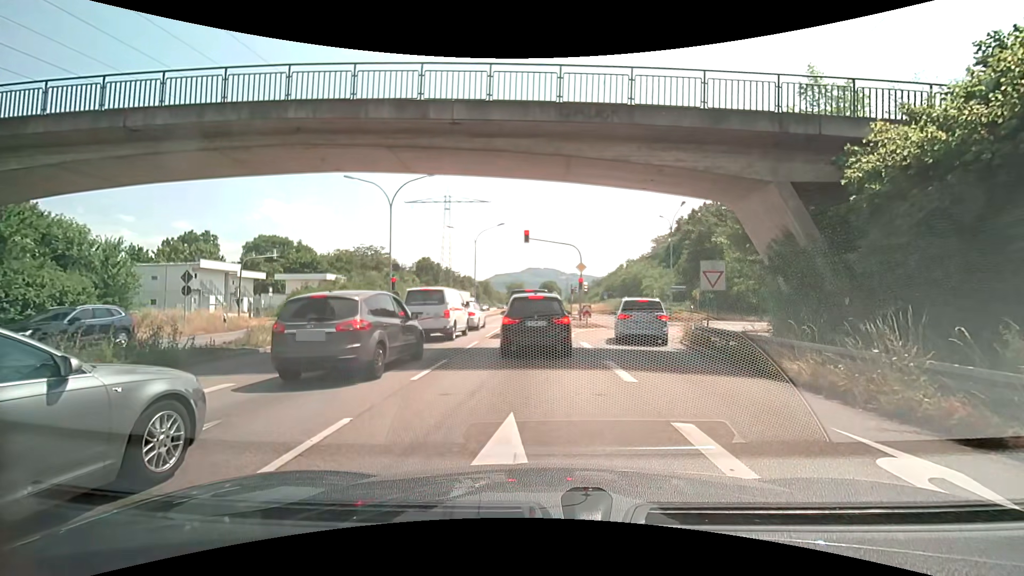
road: trunk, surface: asphalt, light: Day
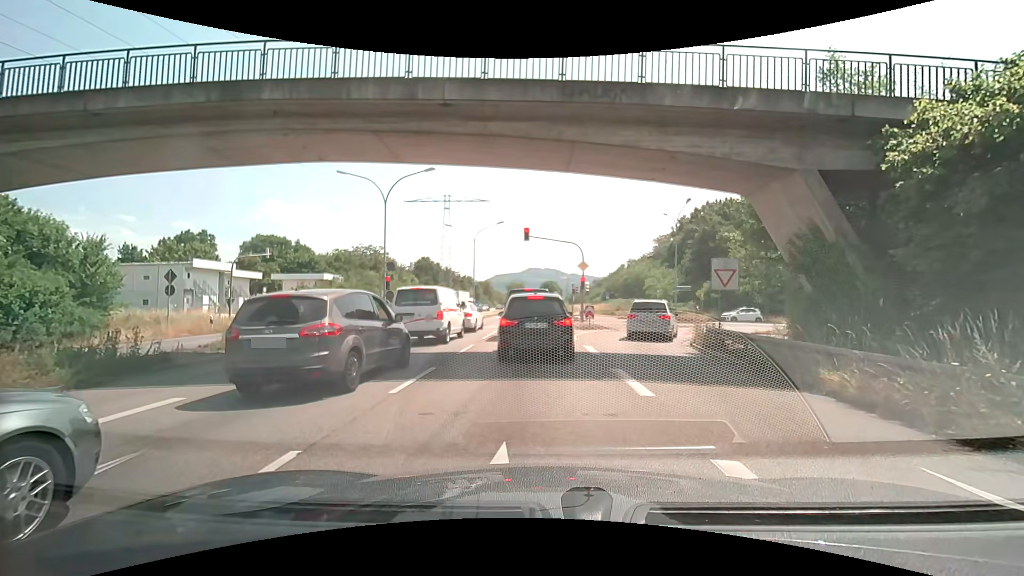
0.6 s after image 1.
(0.0, +1.2) m; +2°
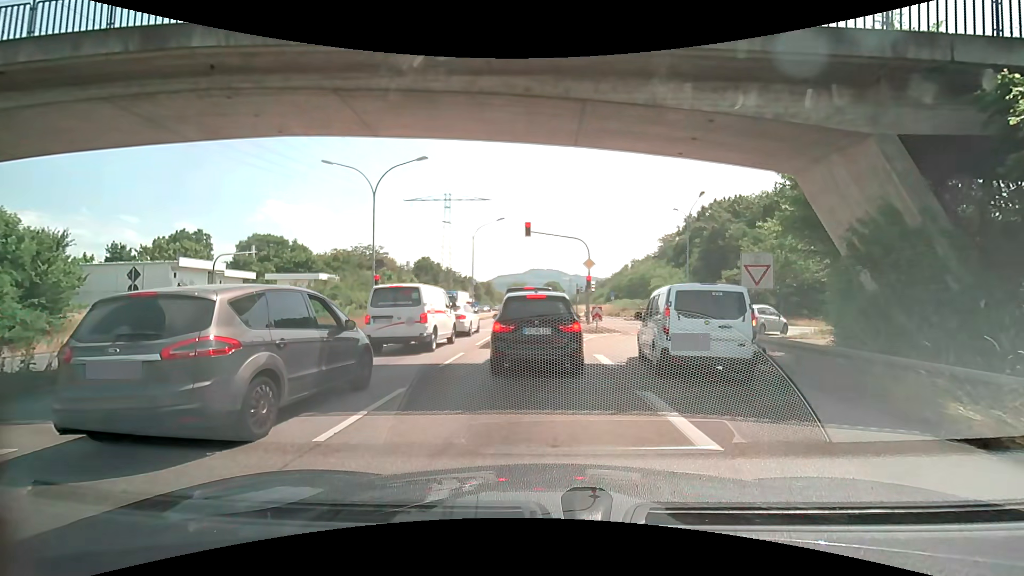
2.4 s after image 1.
(-0.1, +2.5) m; 0°
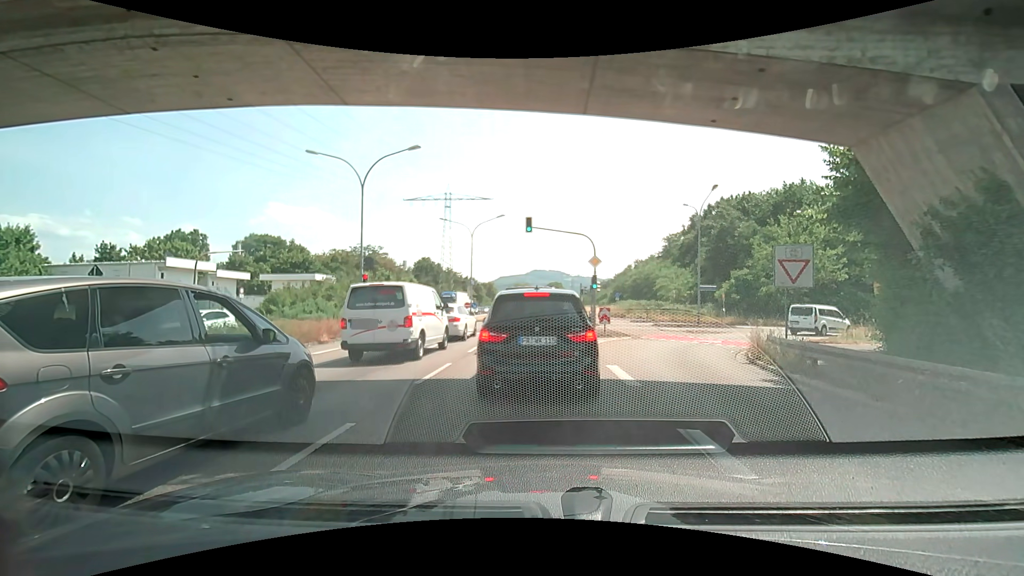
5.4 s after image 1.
(0.0, +2.2) m; 0°
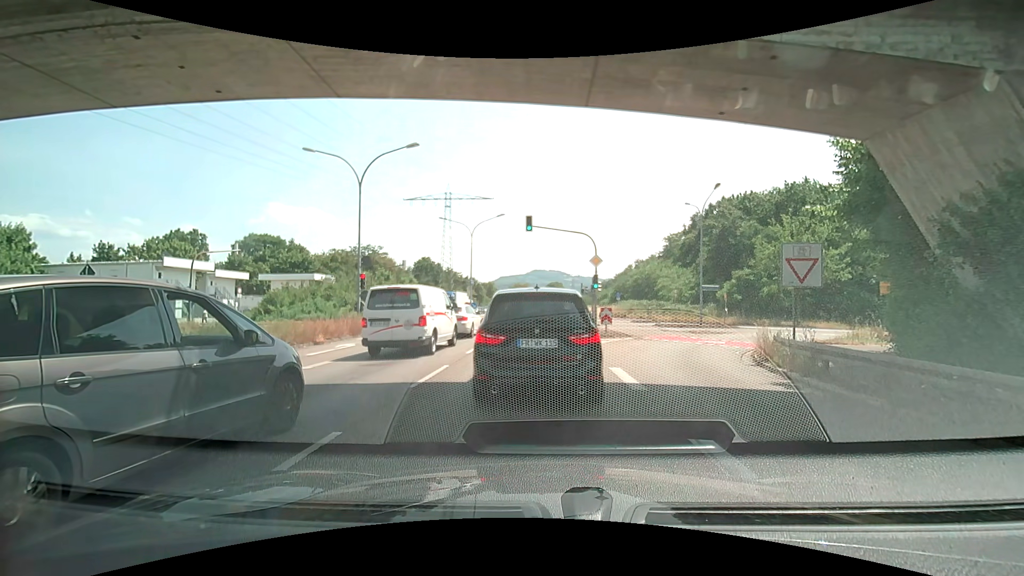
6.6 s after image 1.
(0.0, +0.4) m; 0°
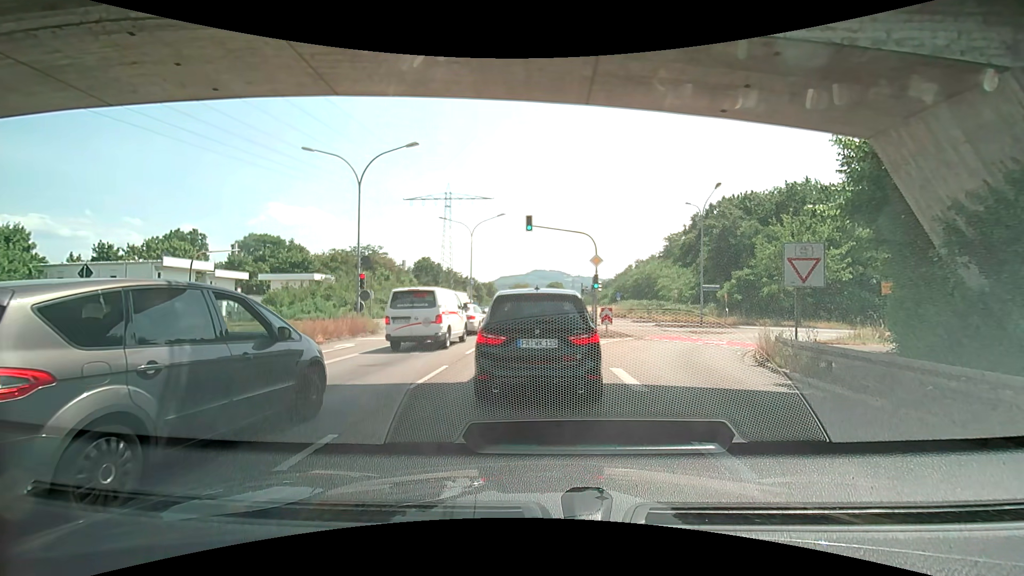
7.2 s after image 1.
(0.0, +0.1) m; 0°
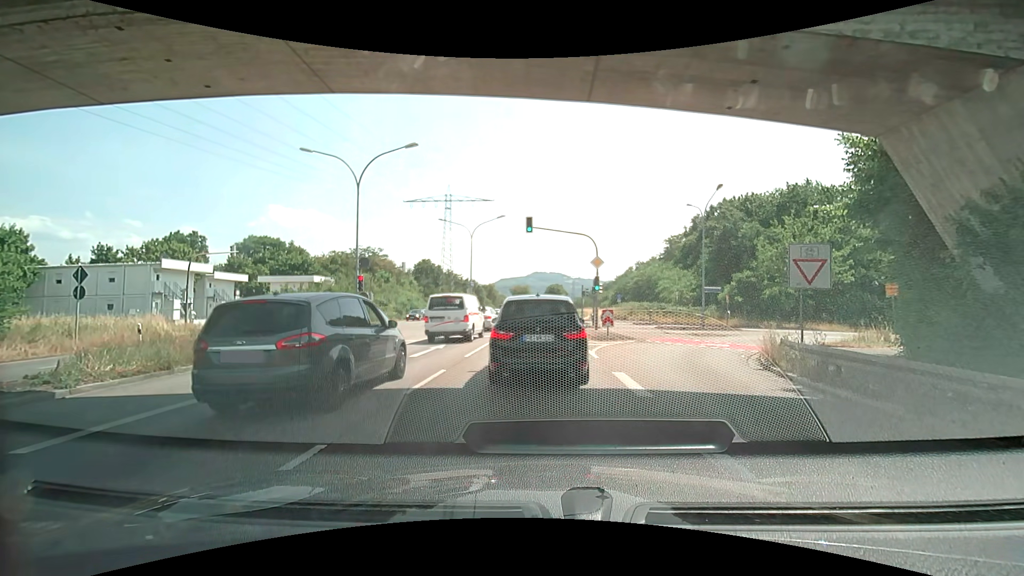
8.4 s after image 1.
(0.0, +0.3) m; 0°
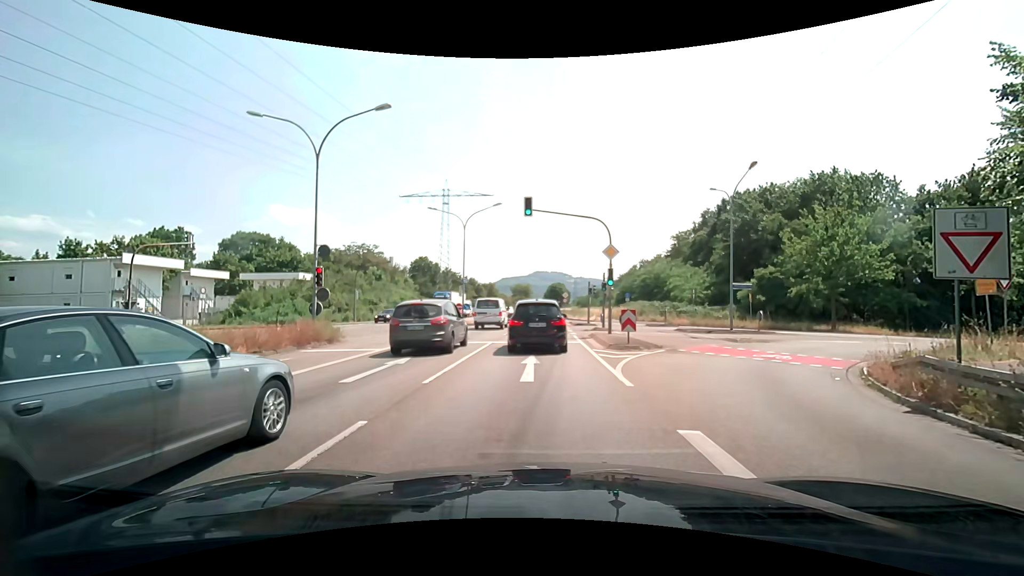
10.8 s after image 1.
(-0.2, +5.3) m; -2°
(0, +10) (0, +20) (0, +30) (0, +40) (0, +50) (0, +60) (0, +70) (0, +80) (0, +90) (0, +100) m
